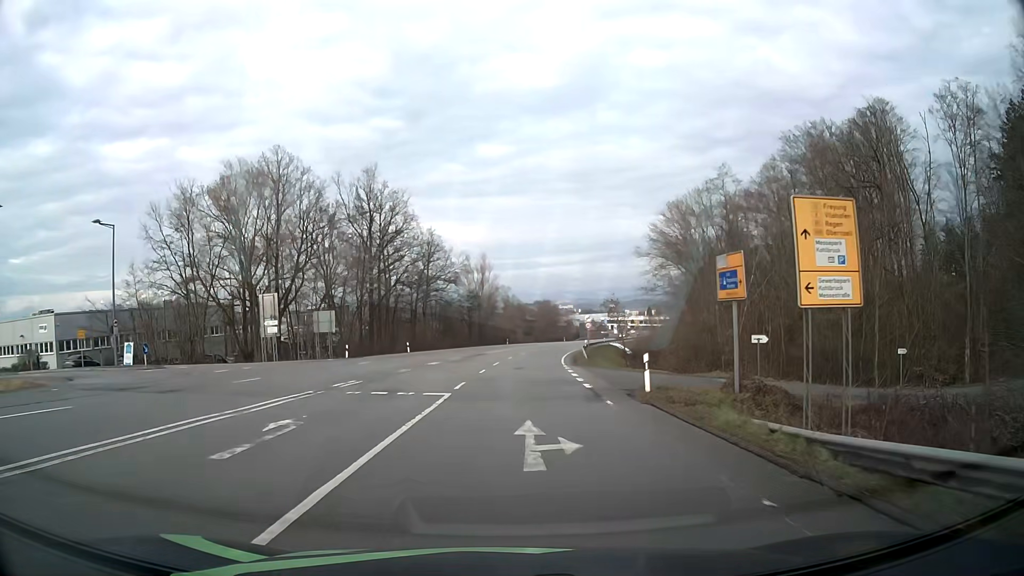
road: secondary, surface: asphalt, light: Day
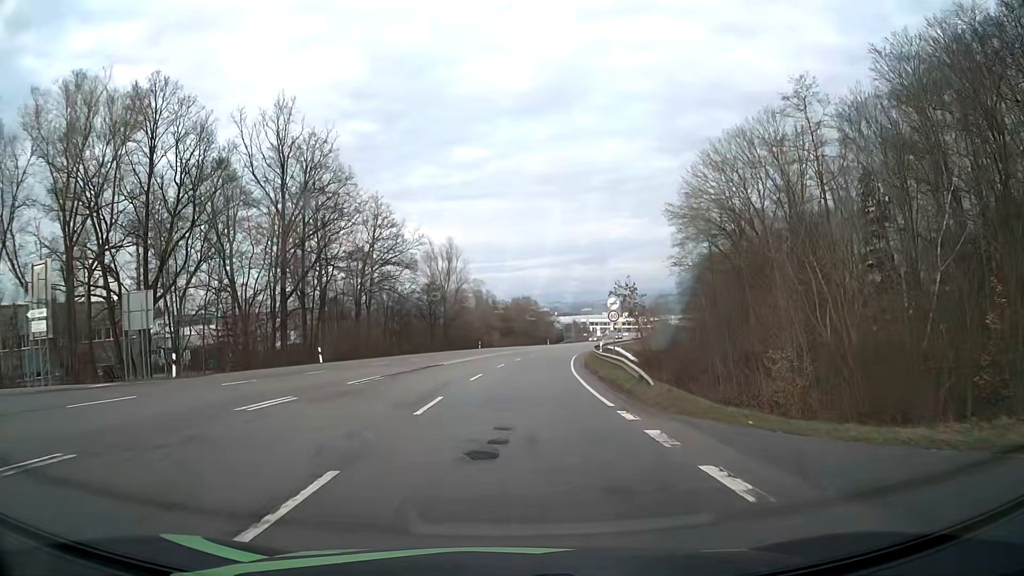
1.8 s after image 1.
(+0.5, +24.3) m; +2°
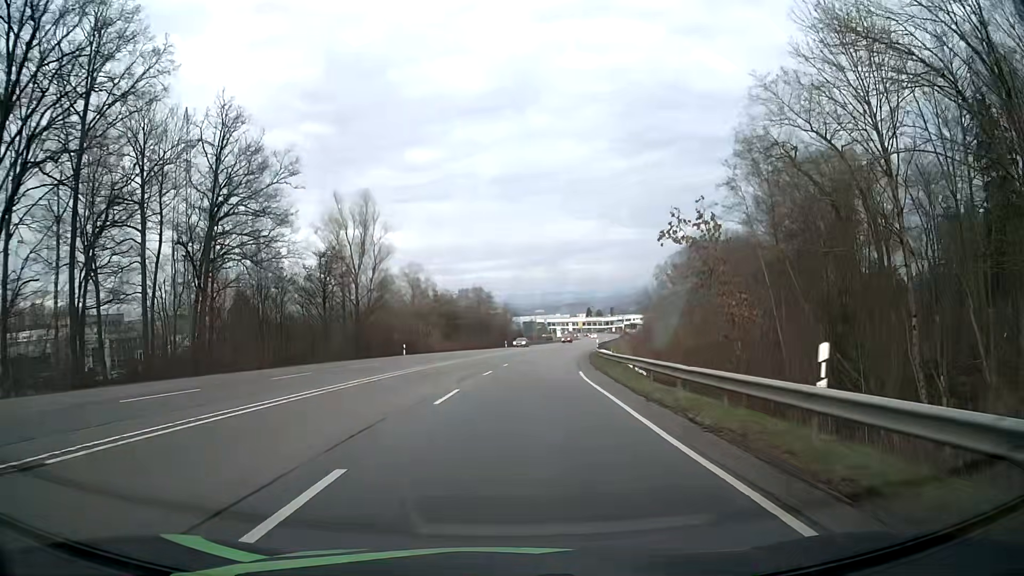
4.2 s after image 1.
(+1.0, +32.0) m; +4°
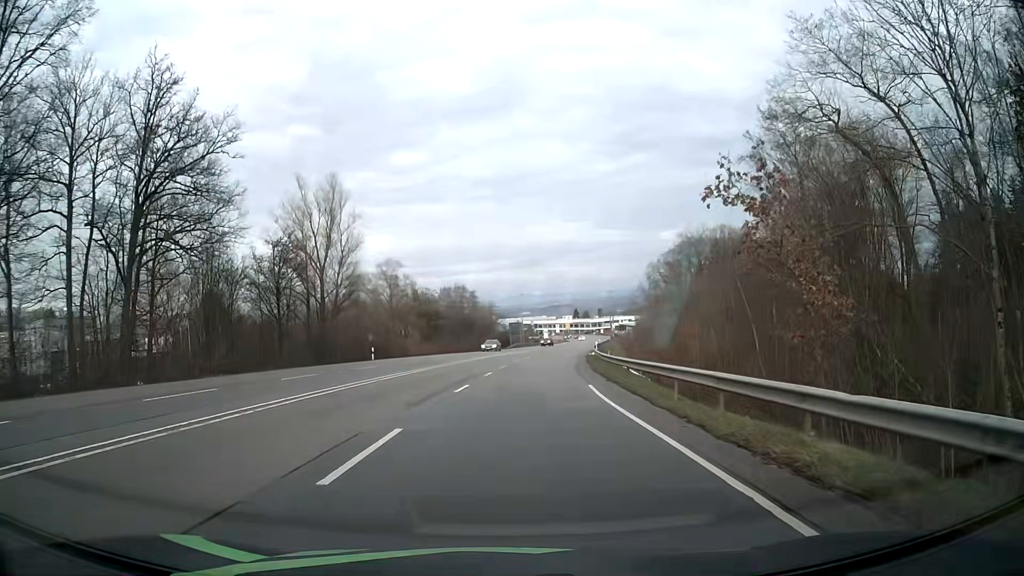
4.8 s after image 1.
(+0.1, +7.9) m; +1°
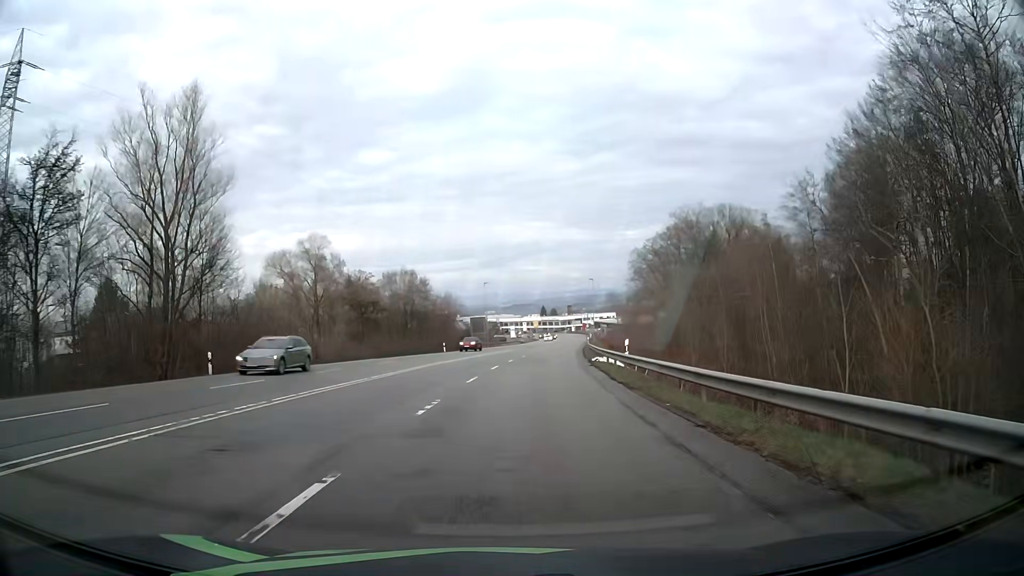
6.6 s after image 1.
(+0.7, +23.6) m; +3°
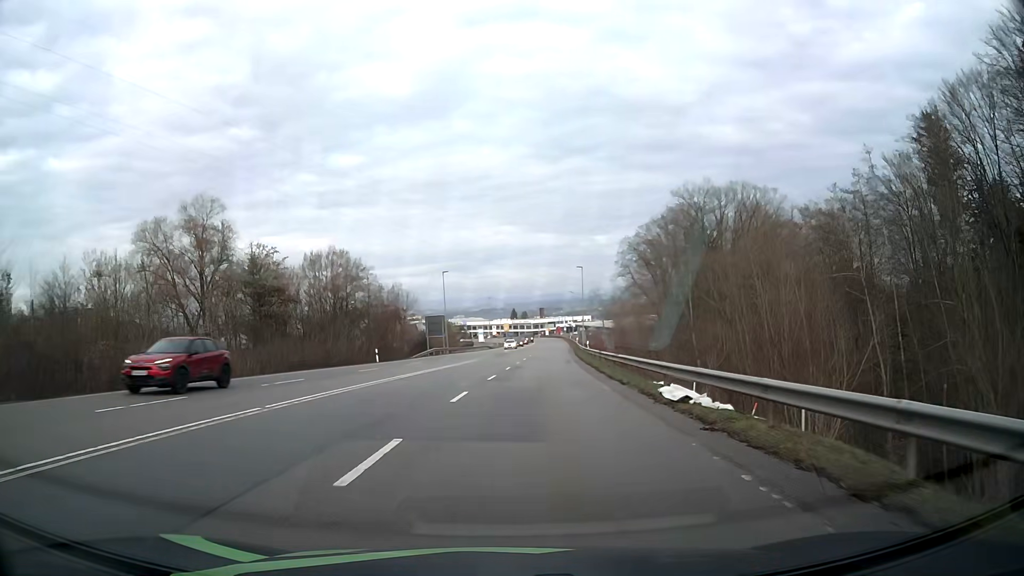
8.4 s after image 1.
(+0.6, +23.5) m; +3°
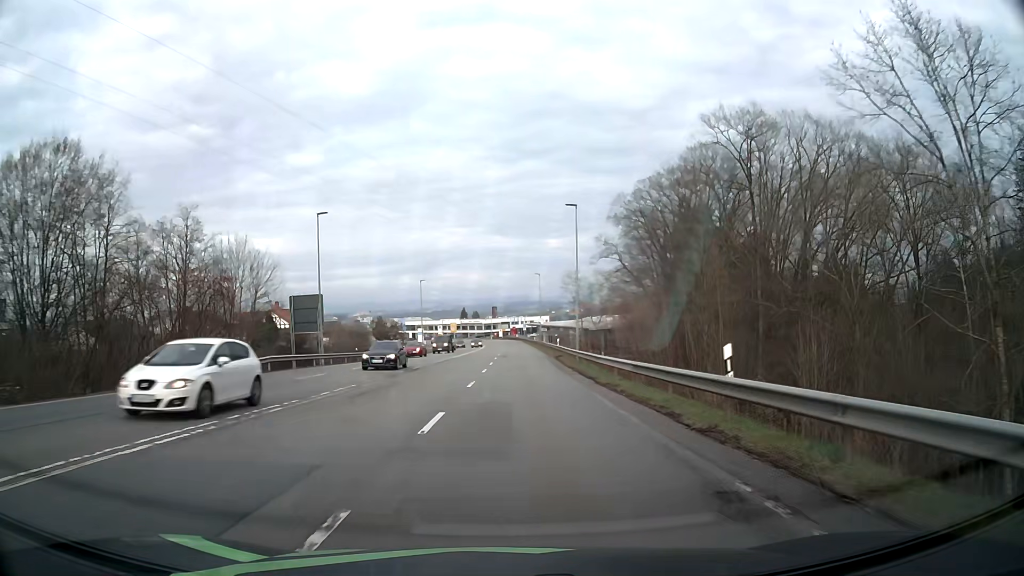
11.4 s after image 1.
(+1.7, +39.7) m; +4°
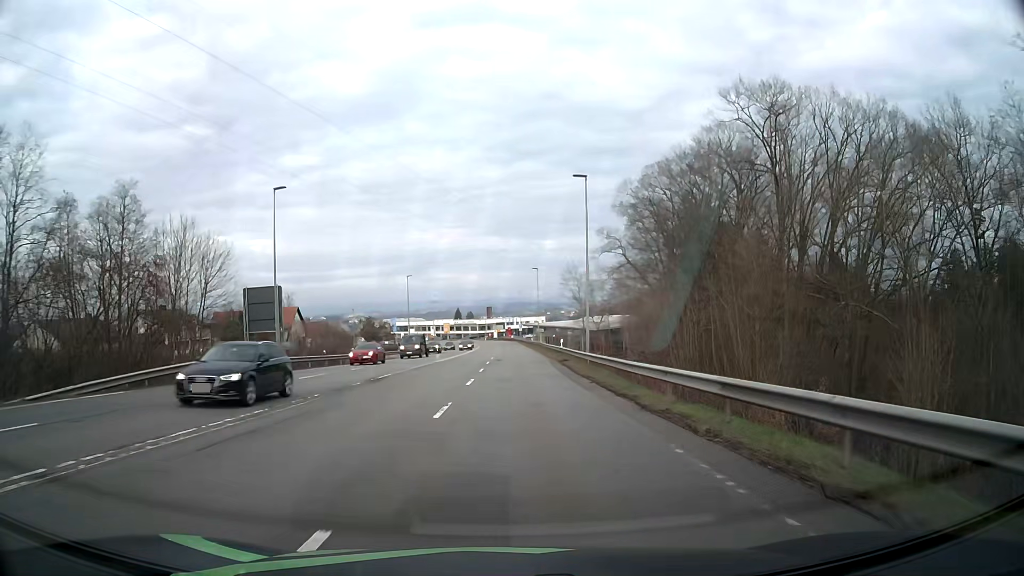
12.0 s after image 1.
(0.0, +8.2) m; 0°
(0, +10) (0, +20) (0, +30) (0, +40) (0, +50) (+1, +60) (+1, +70) (+1, +80) (+1, +90) (+1, +100) m
